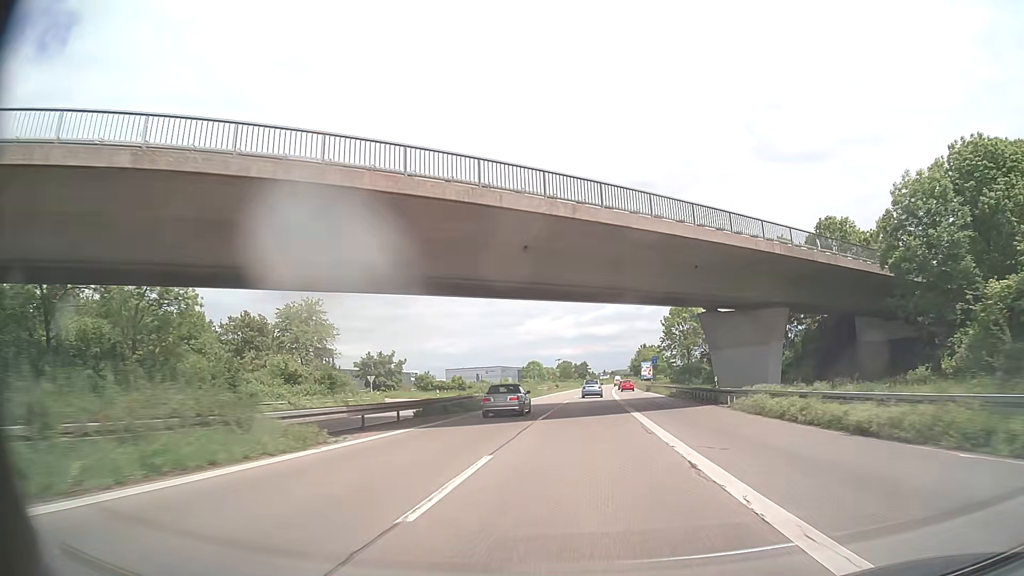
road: trunk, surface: asphalt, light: Day
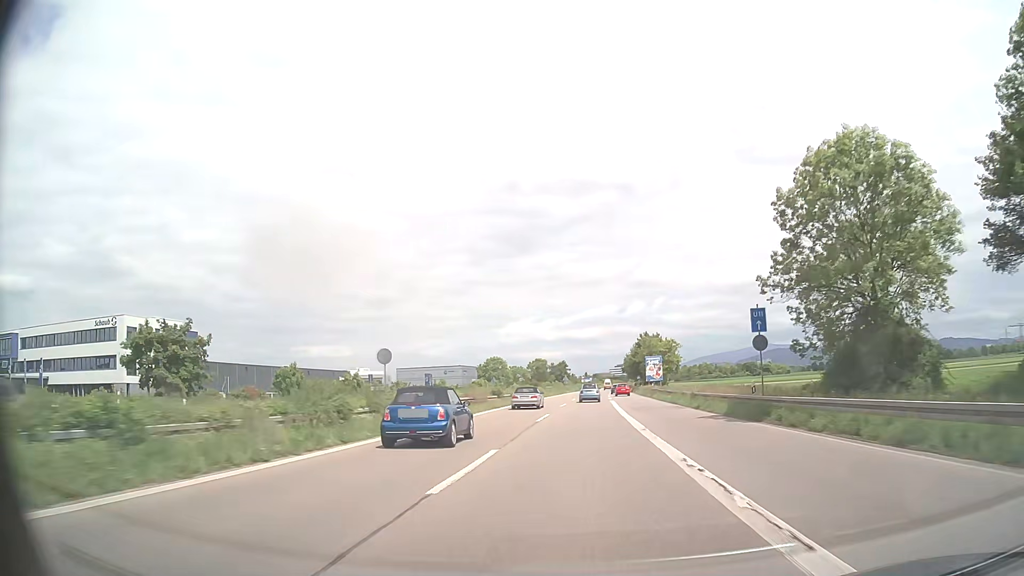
(+0.8, +52.1) m; +2°
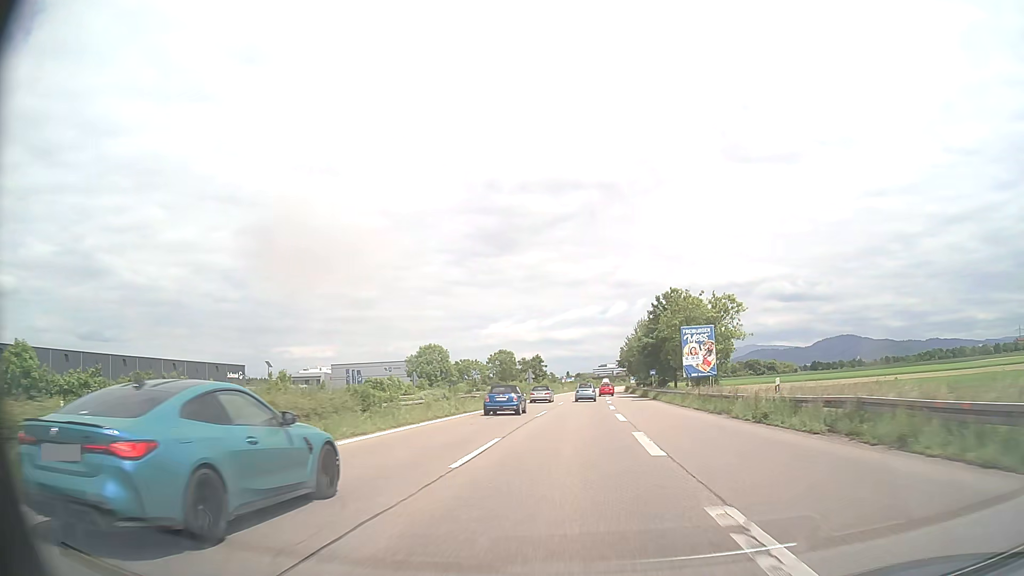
(+0.7, +52.0) m; +1°
(0, +10) (0, +20) (0, +30) (0, +40) (0, +50) (0, +60) (+1, +70) (+1, +80) (+1, +90) (+2, +100) m
